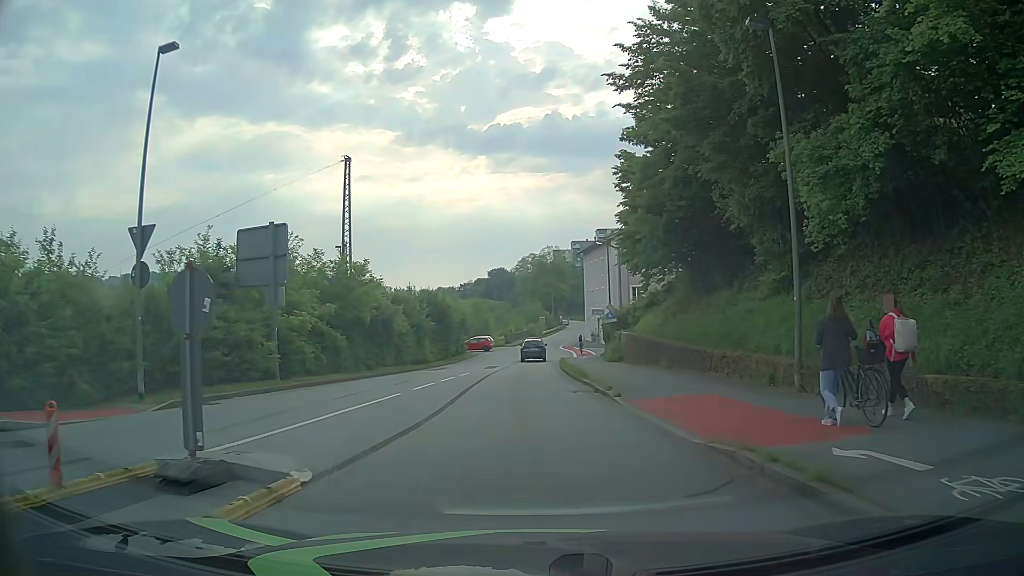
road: residential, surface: asphalt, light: Day
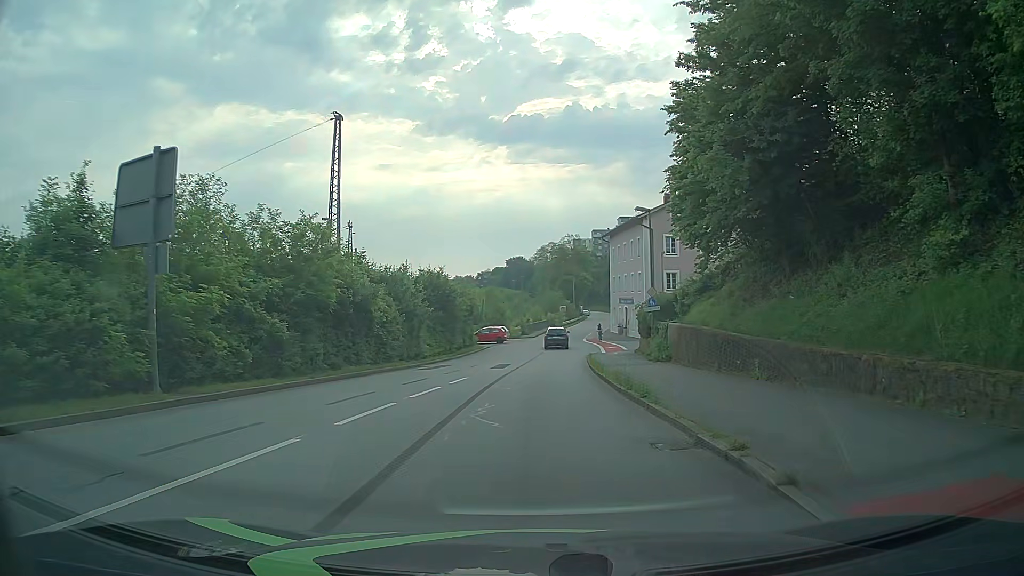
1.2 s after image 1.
(-0.2, +9.1) m; -2°
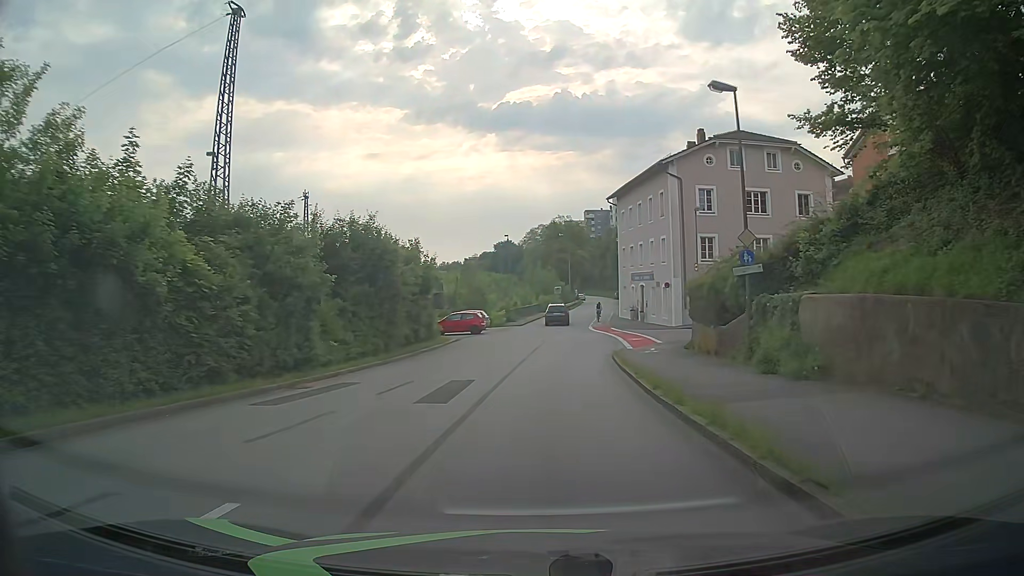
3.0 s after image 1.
(+0.1, +17.0) m; +1°
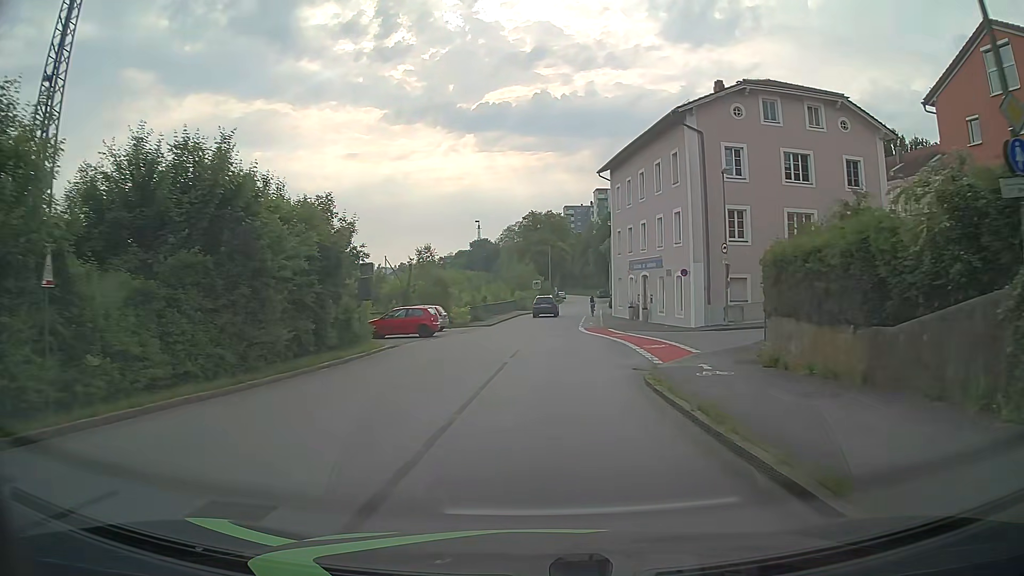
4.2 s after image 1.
(+0.3, +12.1) m; +2°
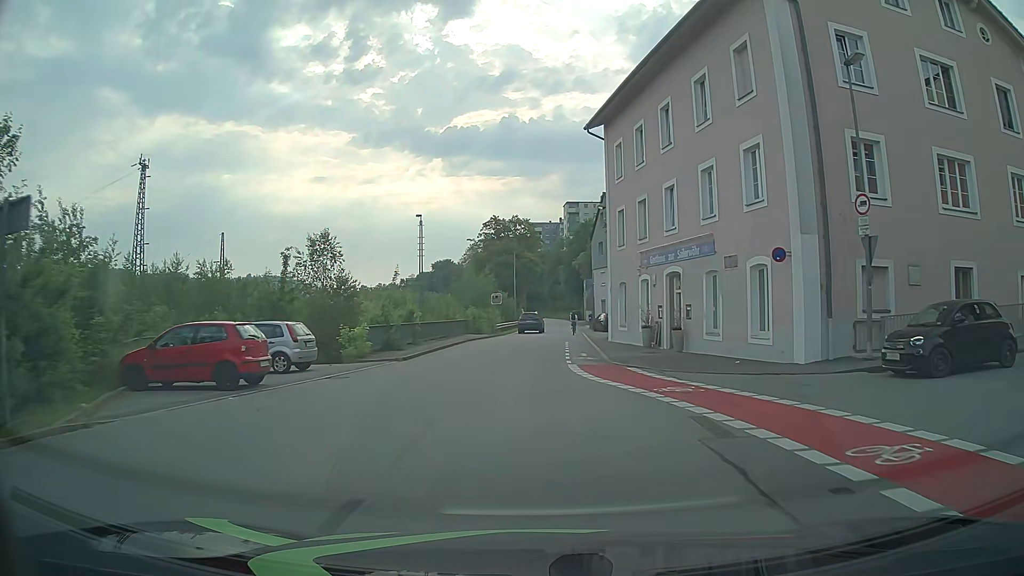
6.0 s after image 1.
(+0.4, +18.4) m; +3°
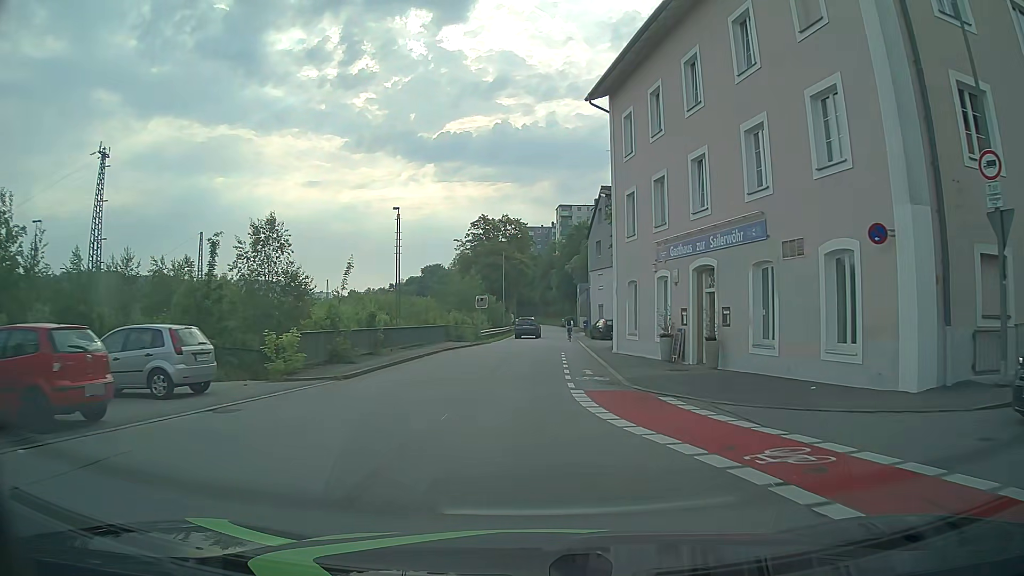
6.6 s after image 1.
(0.0, +6.1) m; +1°
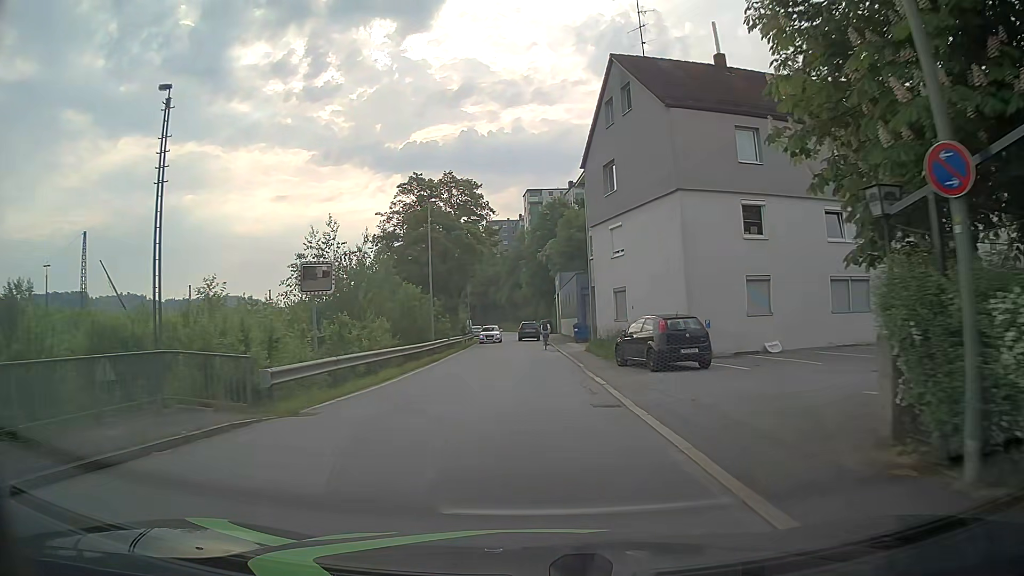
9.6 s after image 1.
(+0.8, +29.8) m; +2°
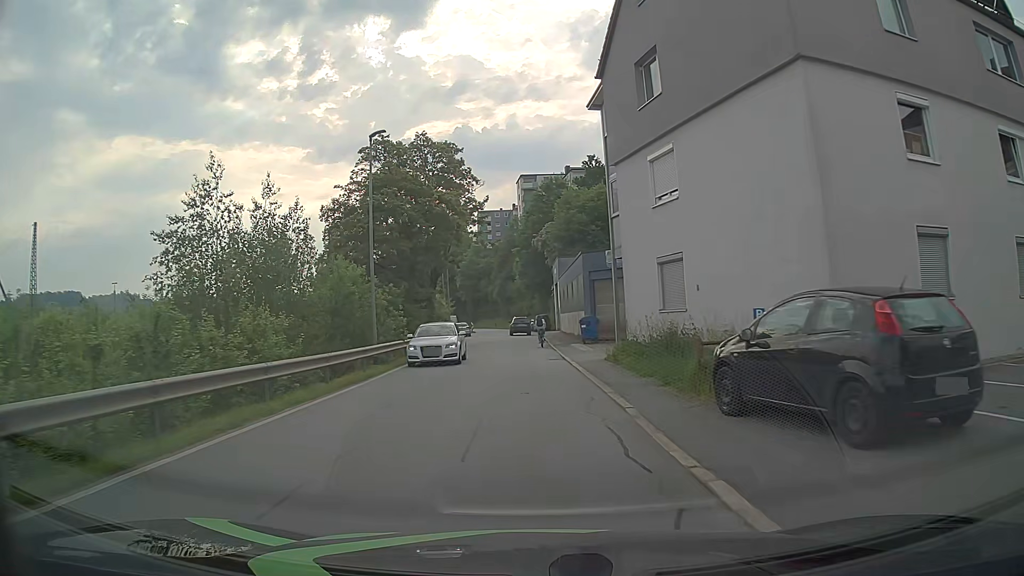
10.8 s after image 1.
(+0.3, +11.9) m; +2°
(0, +10) (0, +20) (-1, +30) (-1, +40) (-1, +50) (-2, +60) (-2, +70) (-4, +80) (-5, +90) (-8, +99) m
